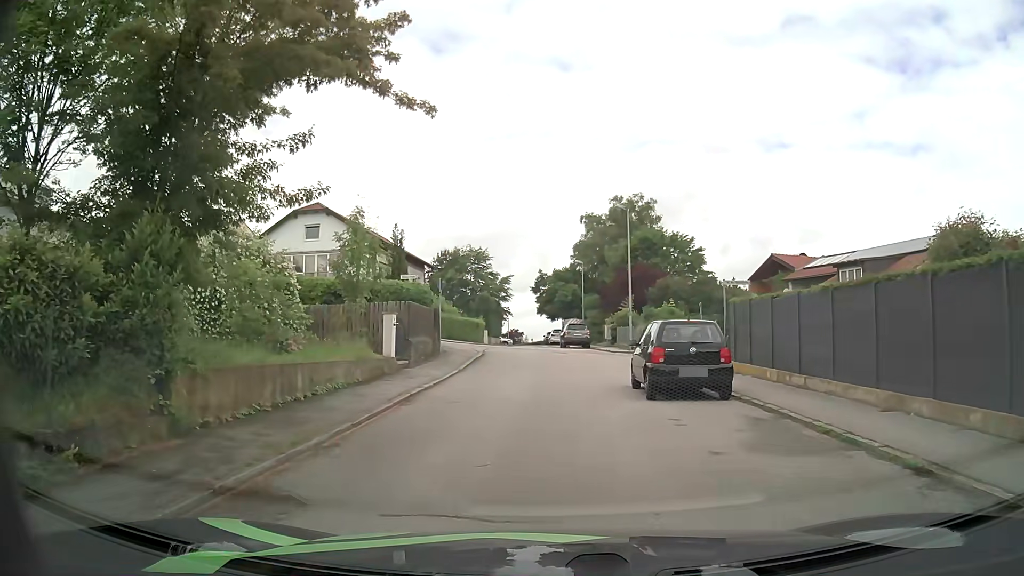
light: Day
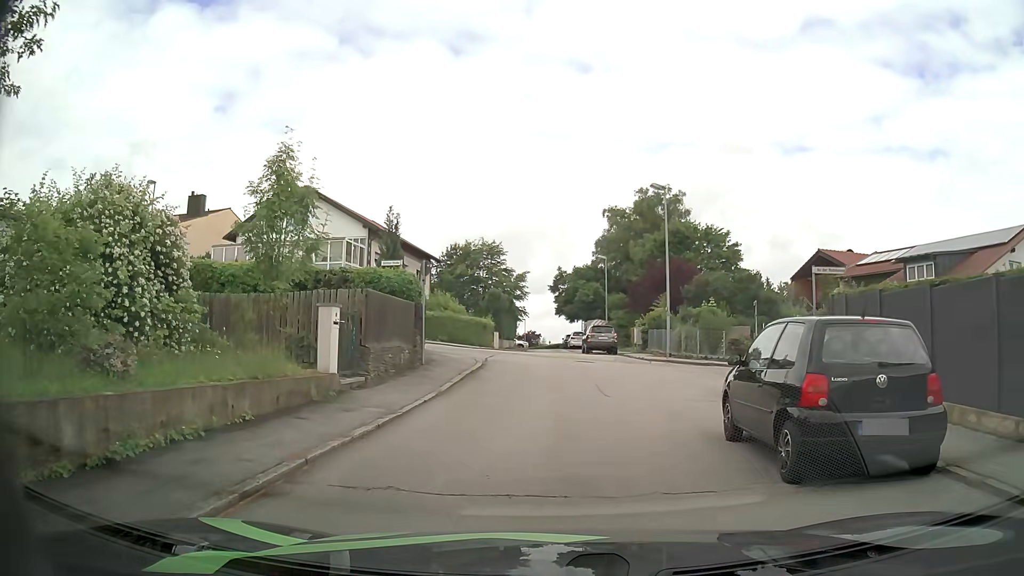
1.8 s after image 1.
(-0.1, +6.5) m; -1°
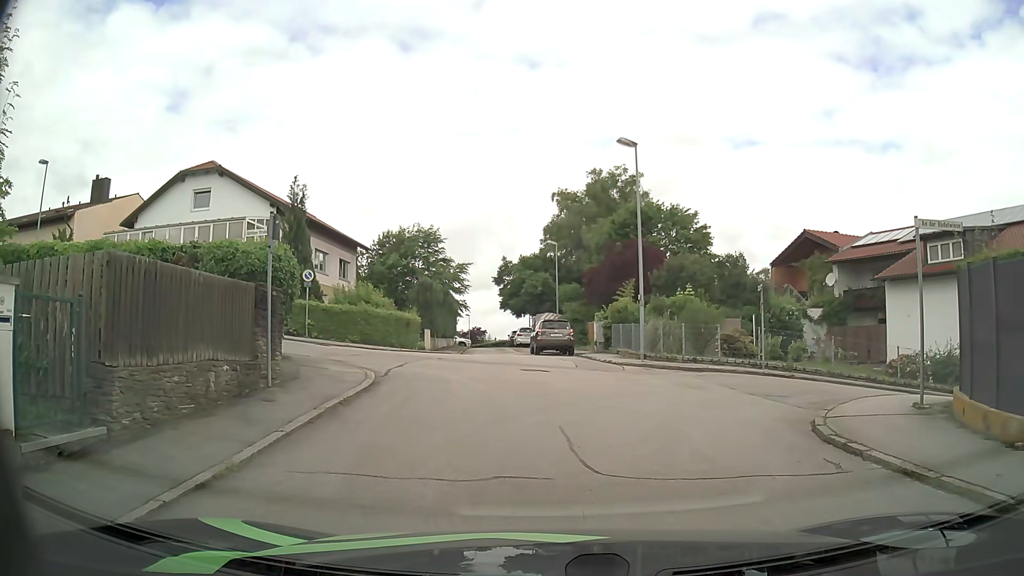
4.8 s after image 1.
(+0.1, +7.0) m; +4°
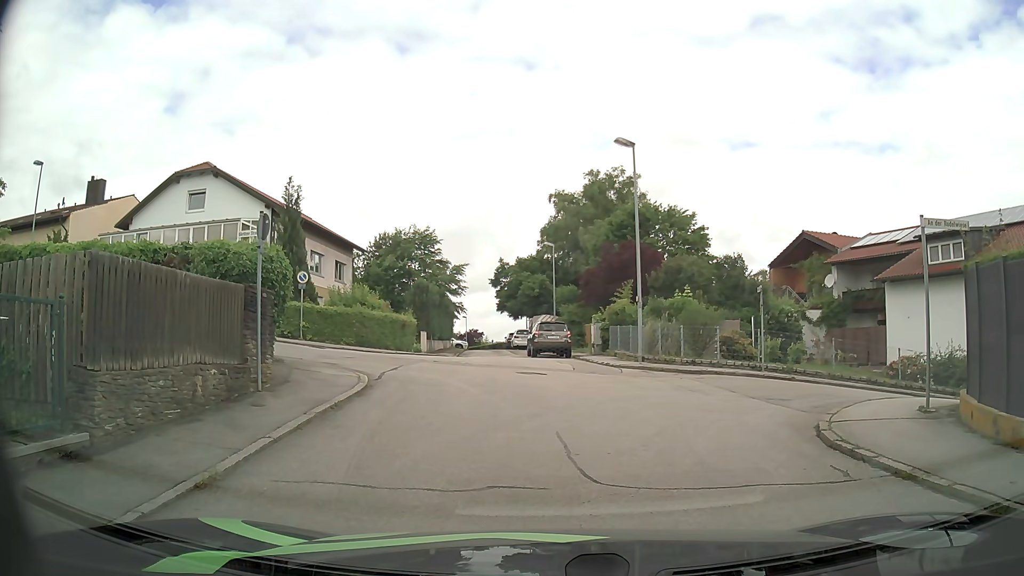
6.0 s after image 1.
(0.0, +0.3) m; 0°
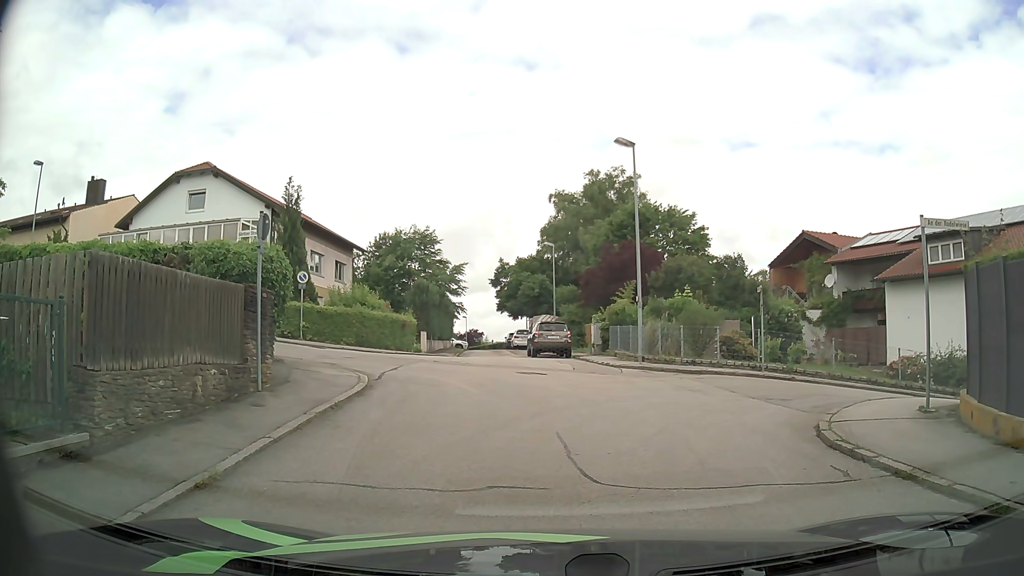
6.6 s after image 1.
(0.0, 0.0) m; 0°
